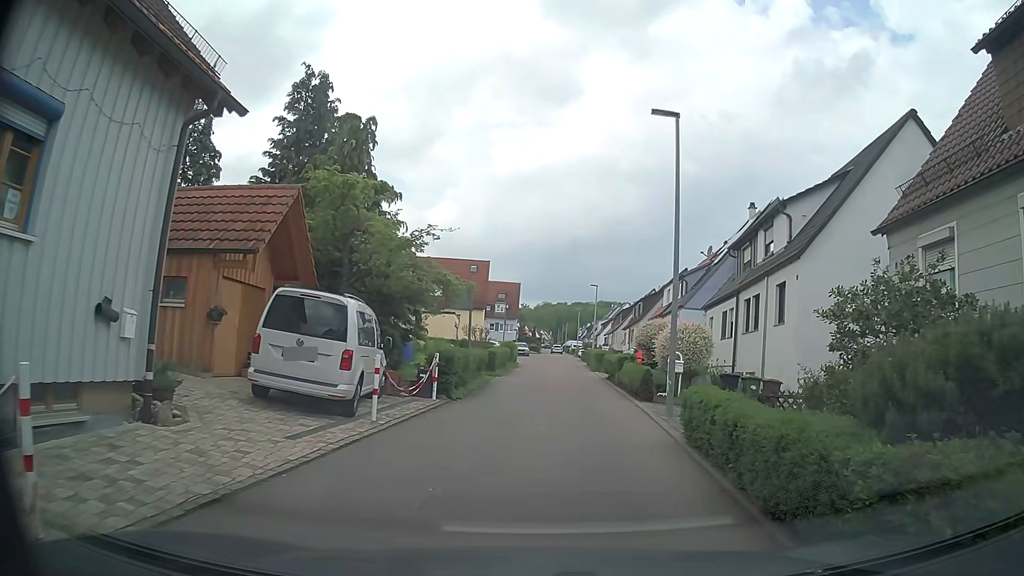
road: residential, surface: asphalt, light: Day
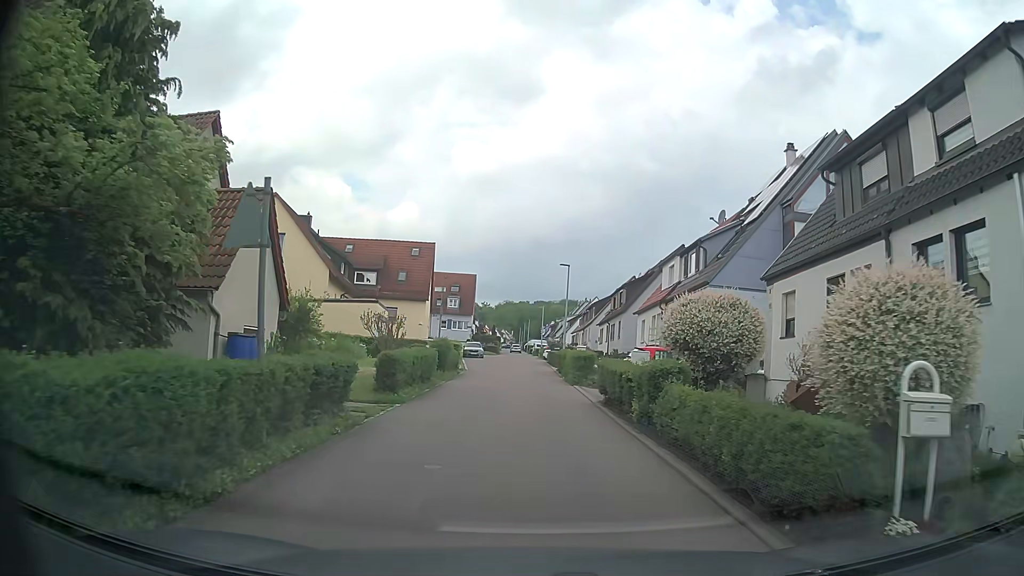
(+0.6, +13.3) m; +2°
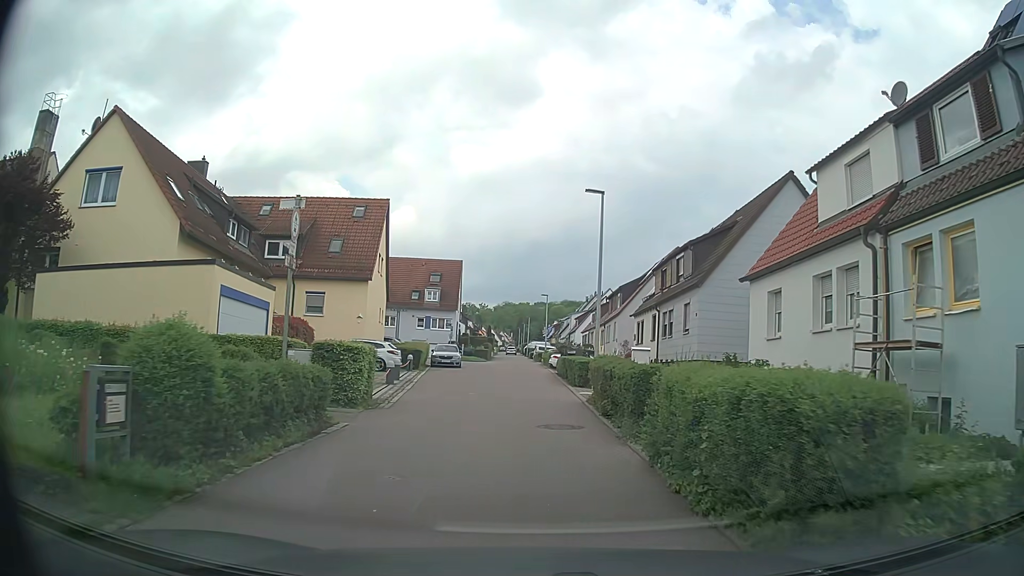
(+0.2, +19.6) m; 0°
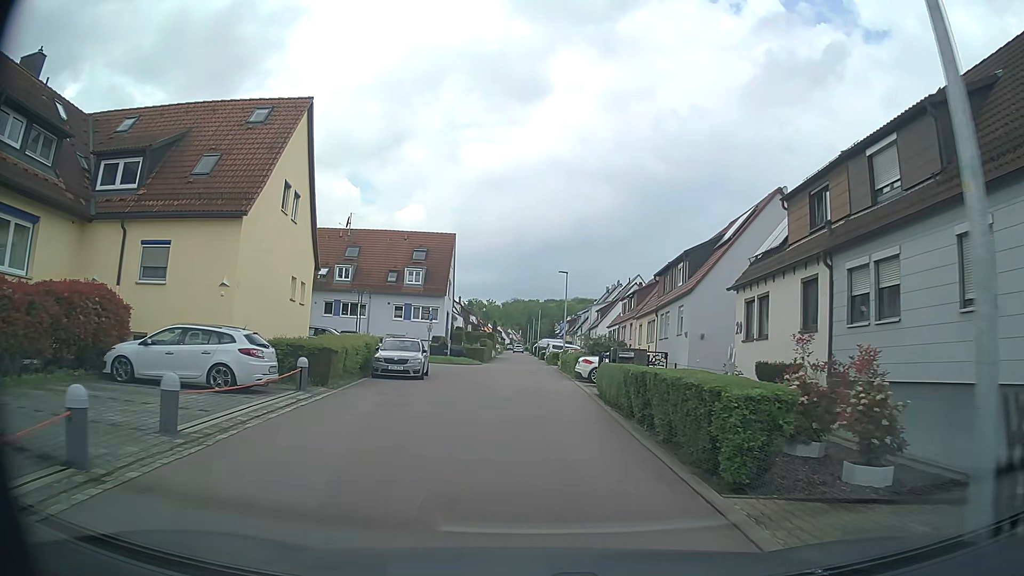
(-0.1, +17.4) m; 0°
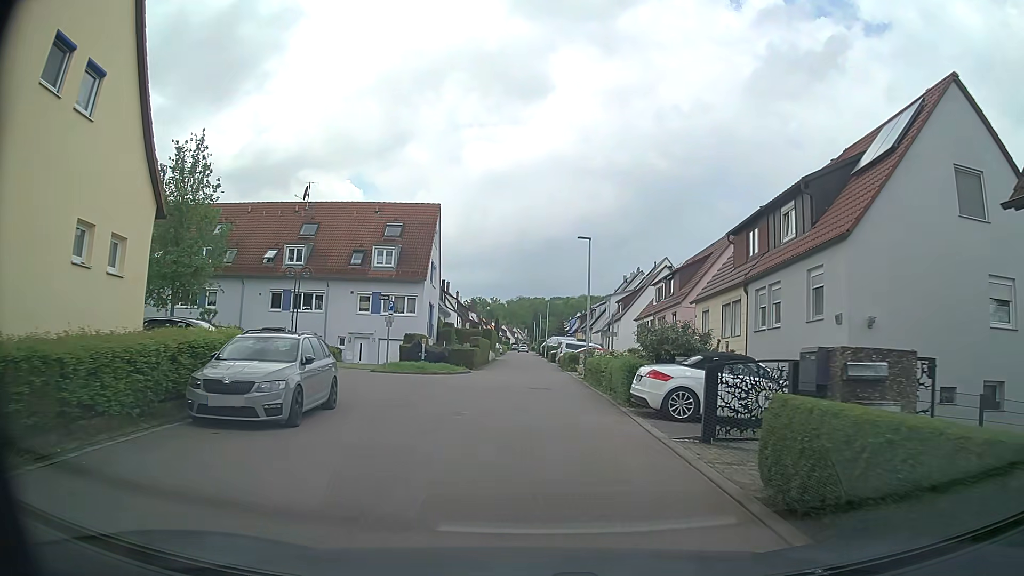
(-0.1, +13.2) m; -1°
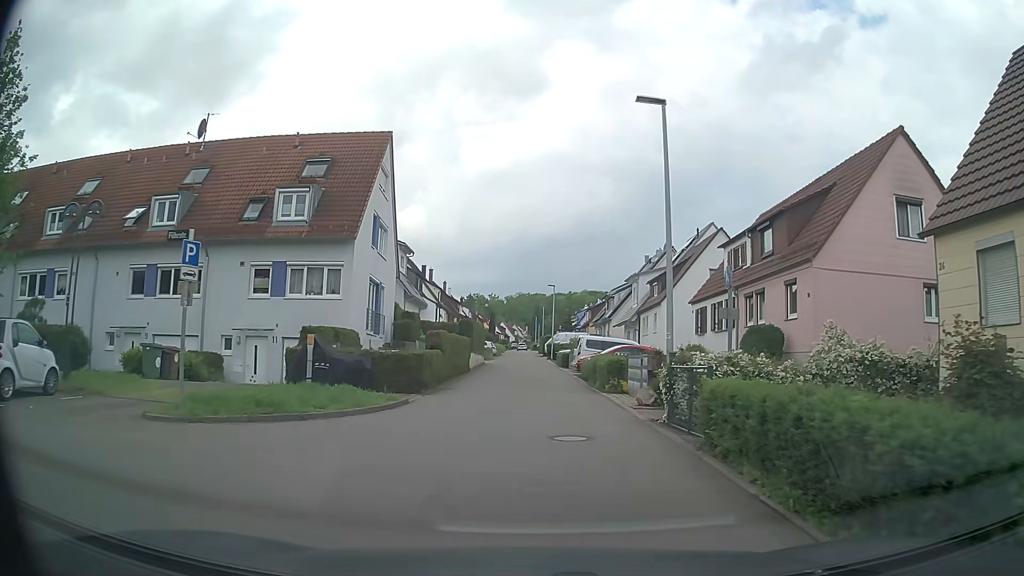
(+0.1, +17.0) m; +1°
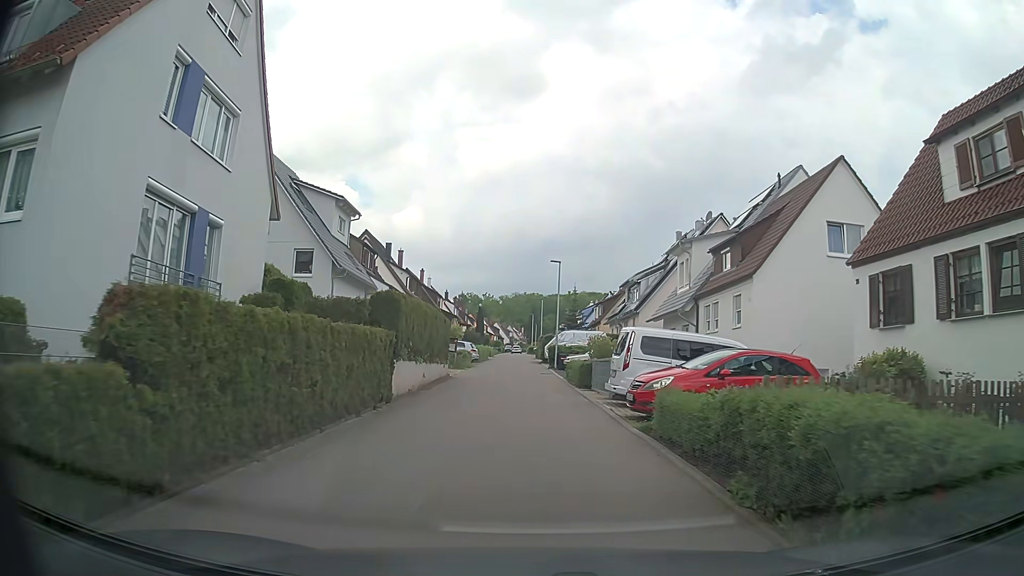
(0.0, +17.3) m; 0°
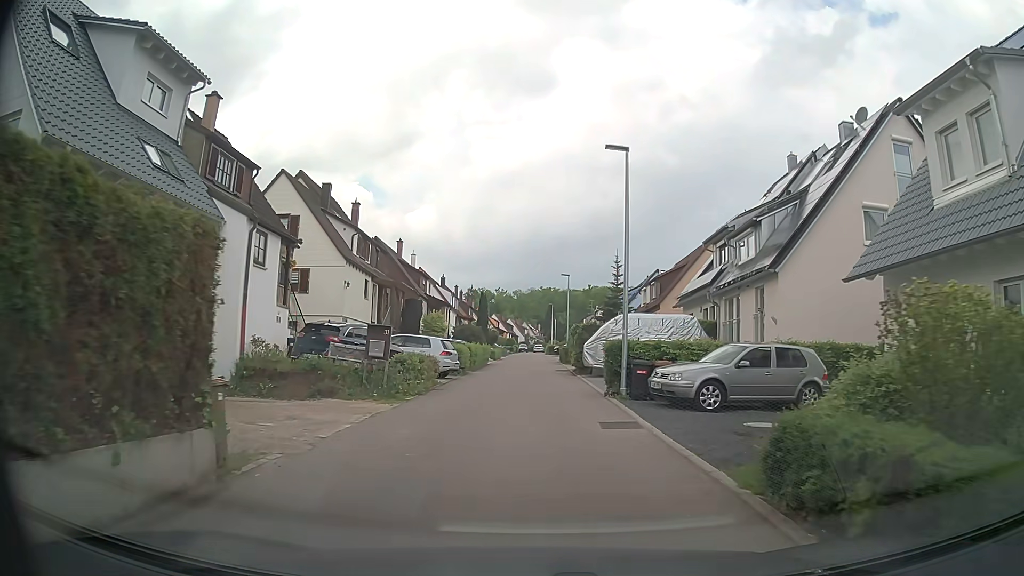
(-0.3, +22.2) m; -1°
